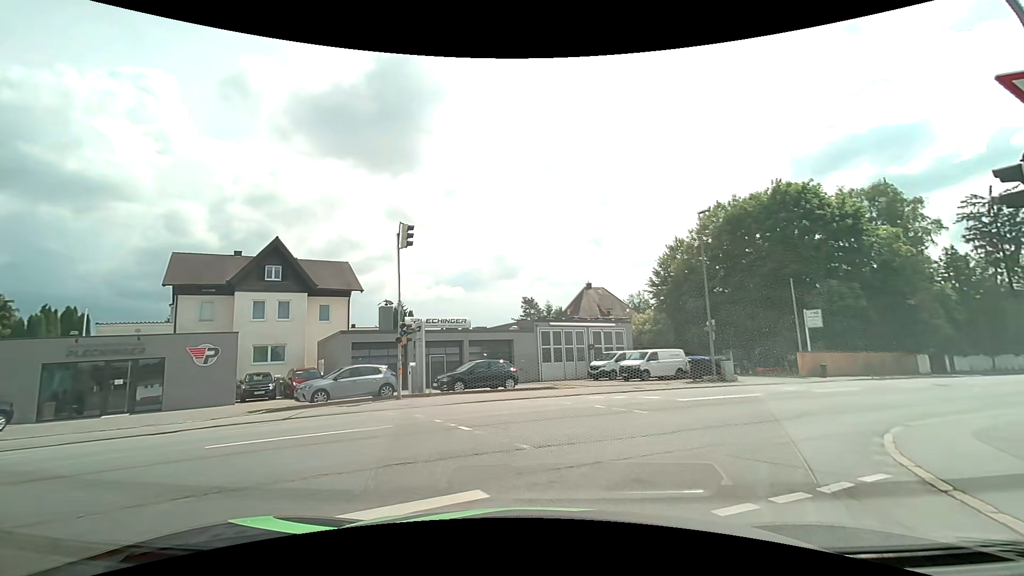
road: residential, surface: asphalt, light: Day
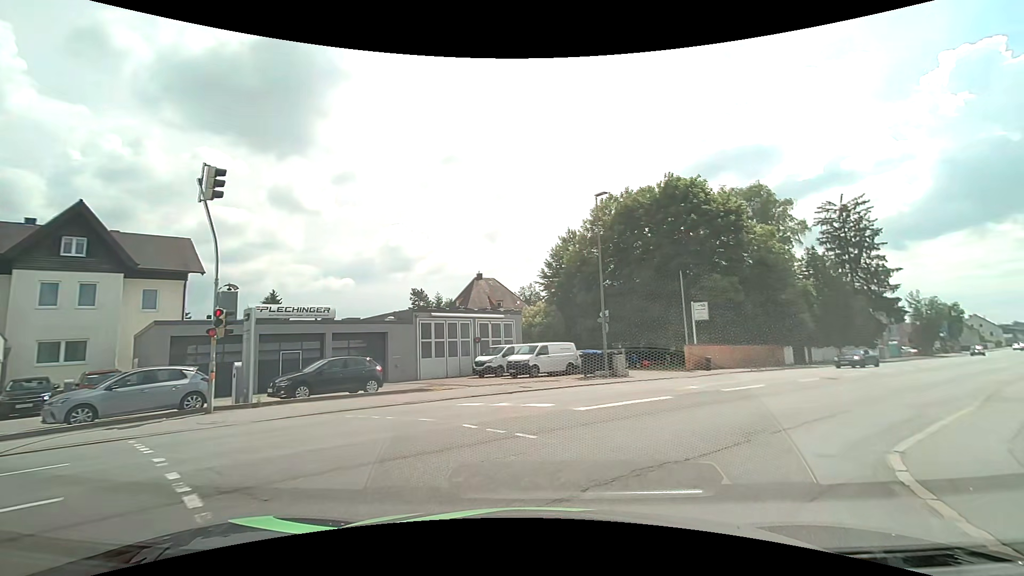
(+0.5, +4.1) m; +14°
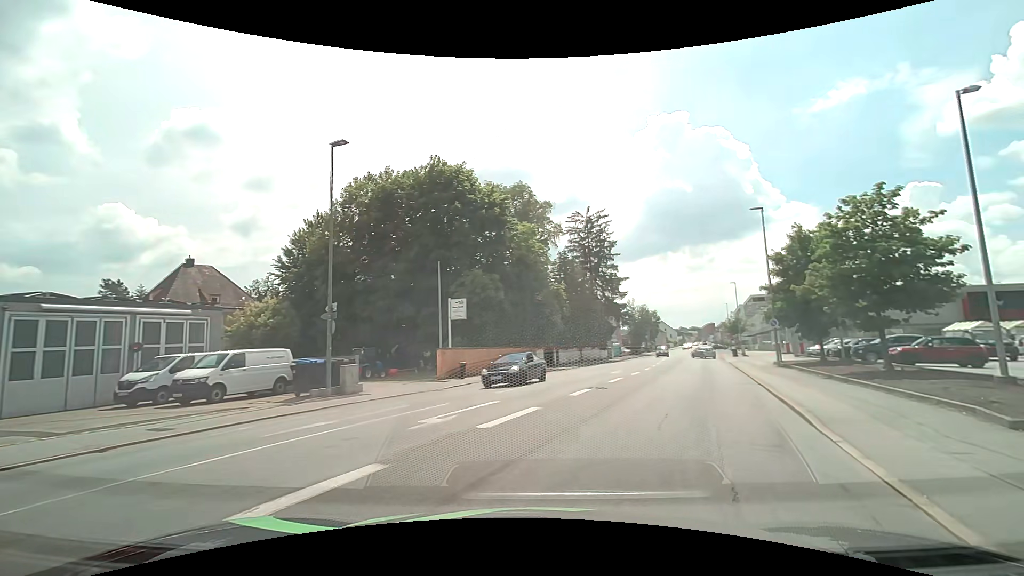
(+1.5, +7.1) m; +26°
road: tertiary
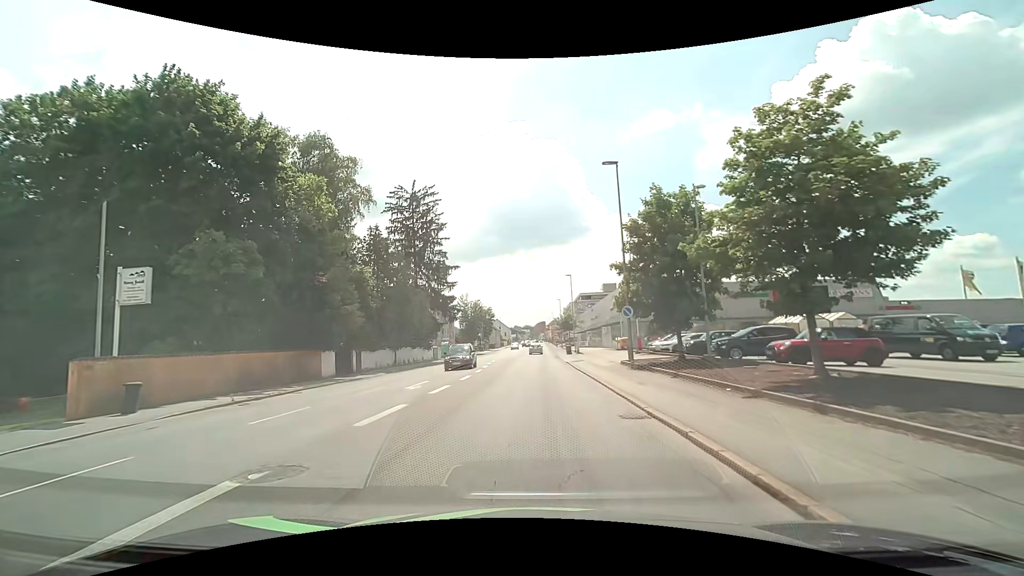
(+2.7, +10.8) m; +18°
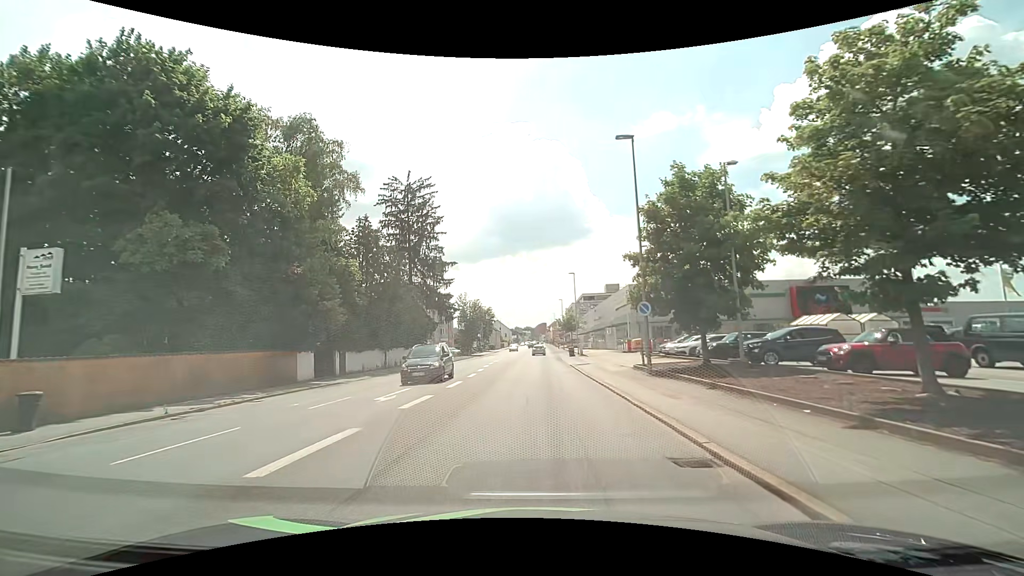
(0.0, +3.4) m; +1°
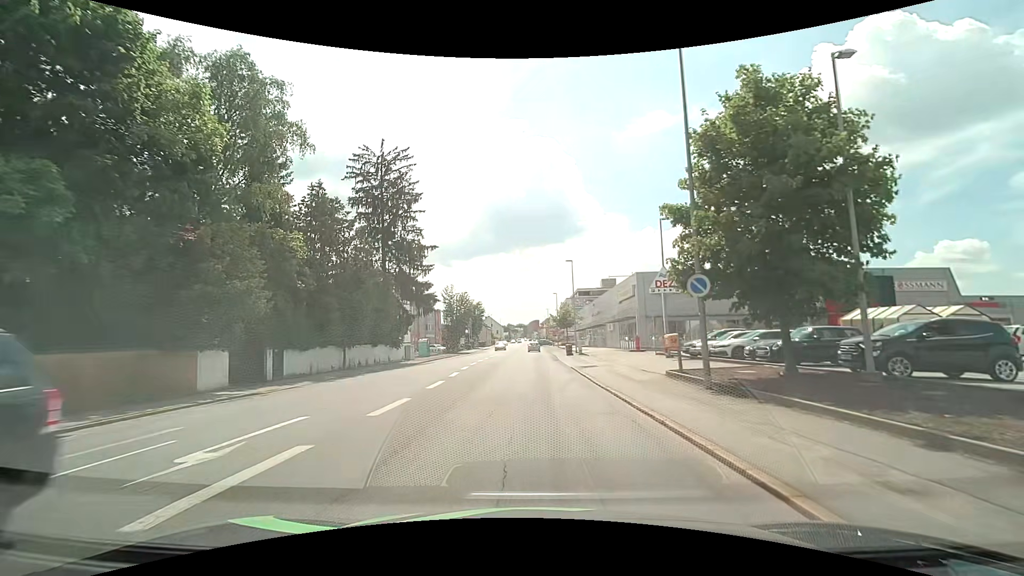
(0.0, +7.8) m; 0°
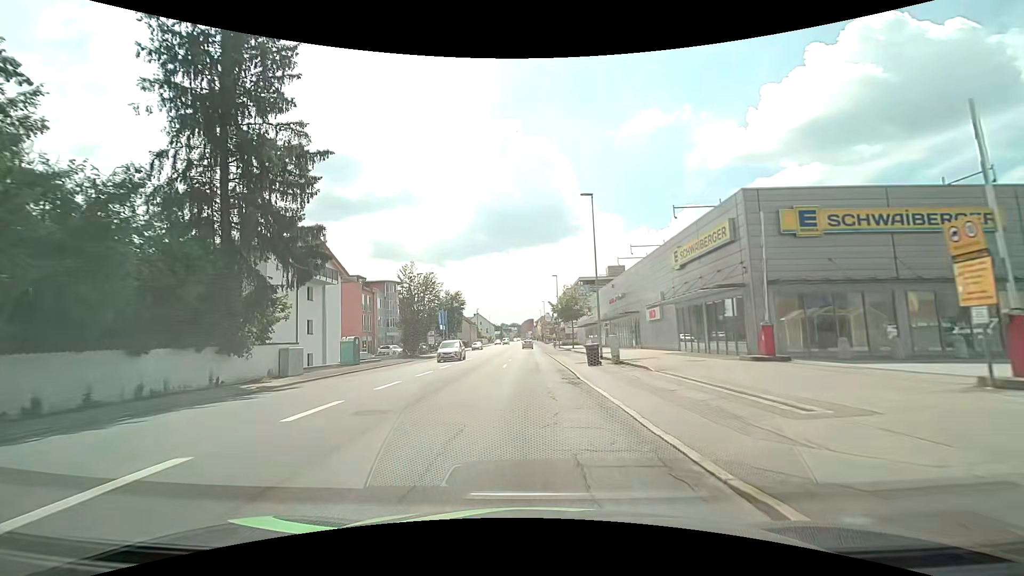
(+0.5, +25.1) m; +1°
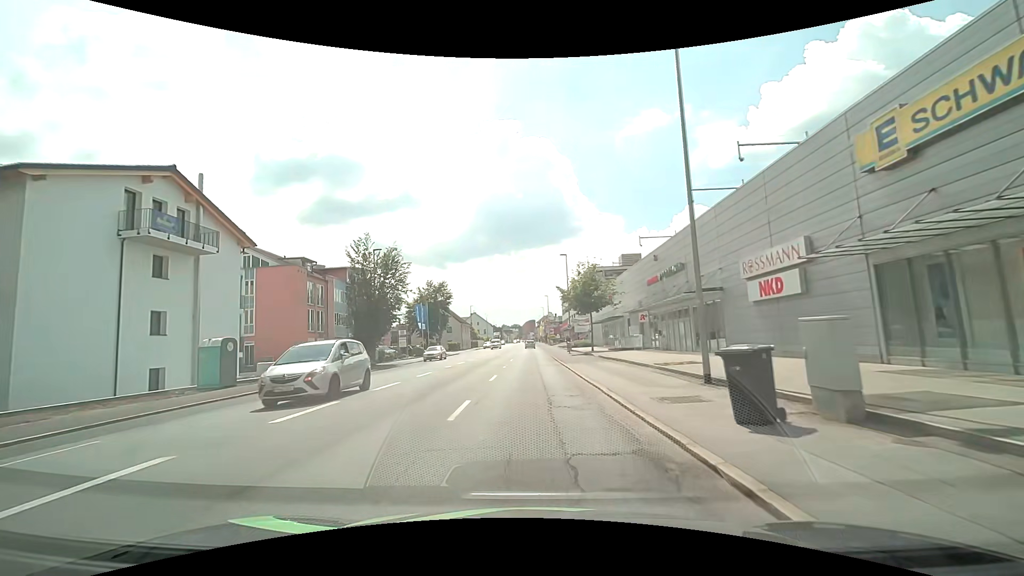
(-0.1, +18.0) m; 0°
(0, +10) (0, +20) (0, +30) (0, +40) (0, +50) (0, +60) (0, +70) (0, +80) (0, +90) (0, +100) m
